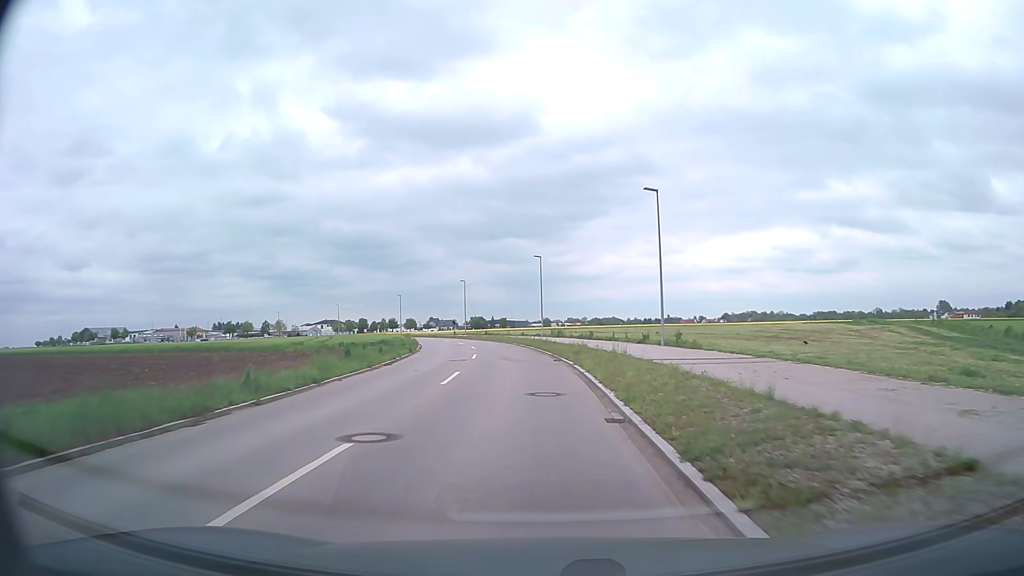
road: tertiary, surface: asphalt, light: Day
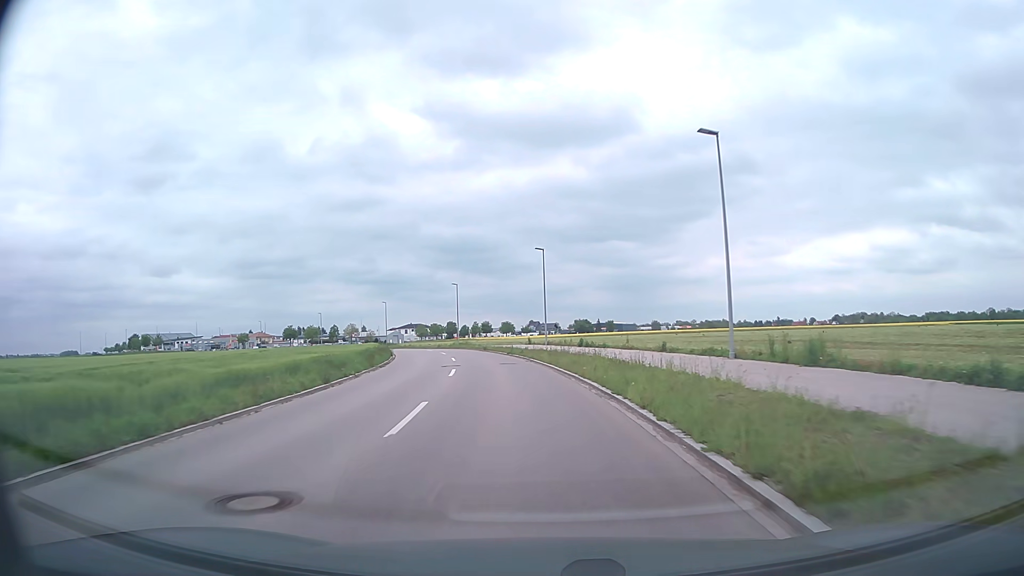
(-3.0, +45.2) m; -9°
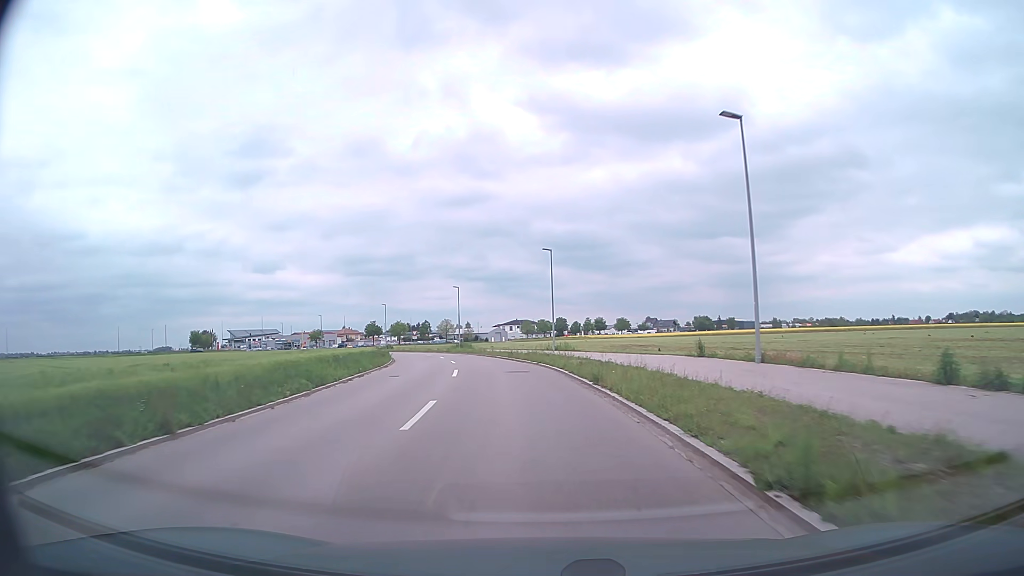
(-2.9, +35.8) m; -9°
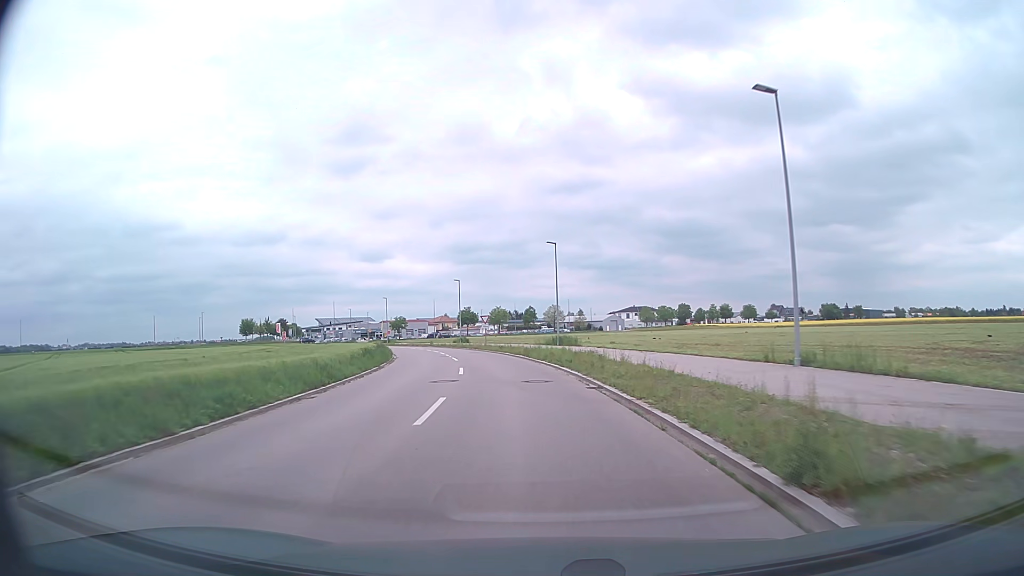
(-3.1, +35.7) m; -10°
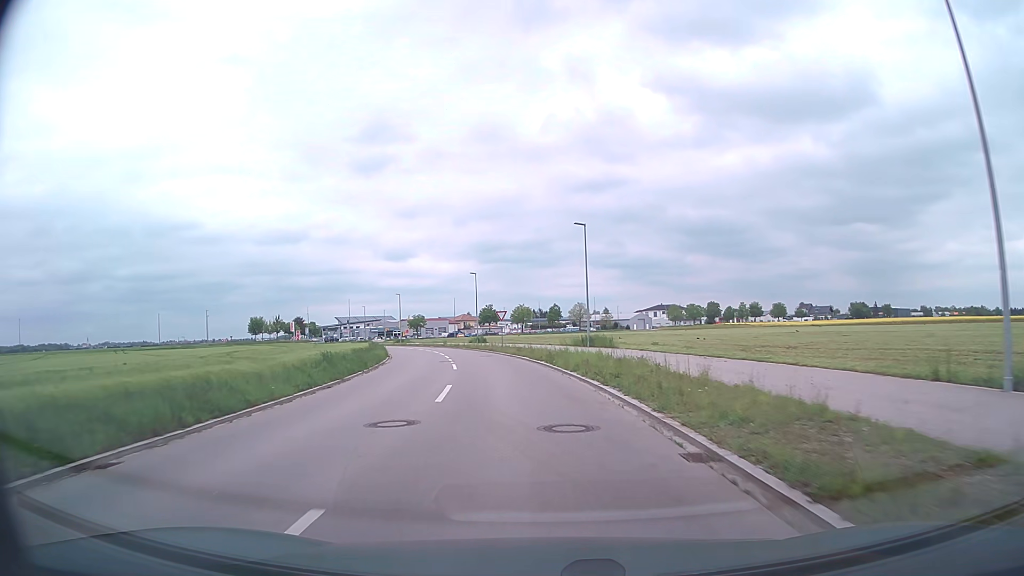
(-0.2, +8.9) m; -2°
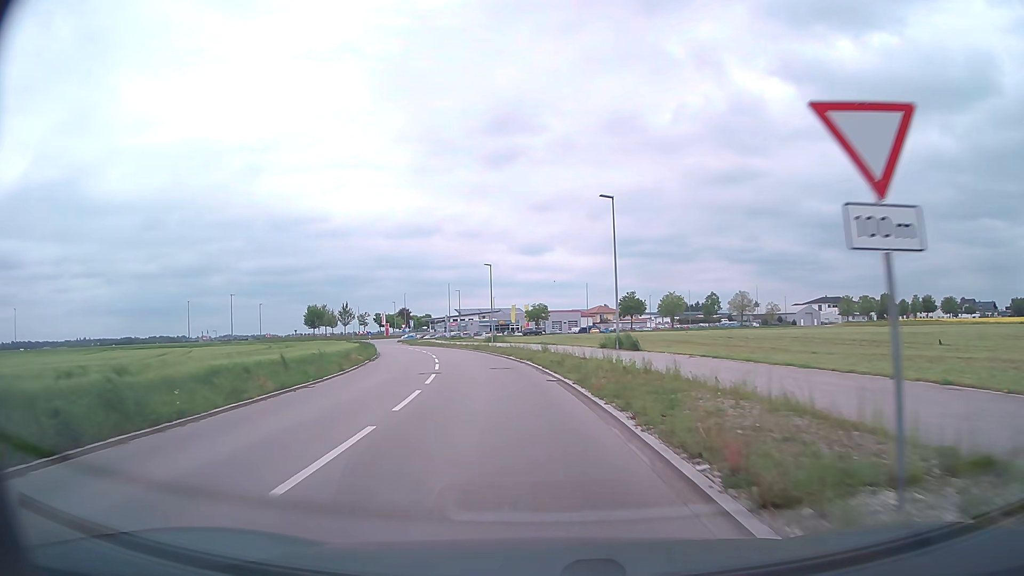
(-4.2, +43.6) m; -12°
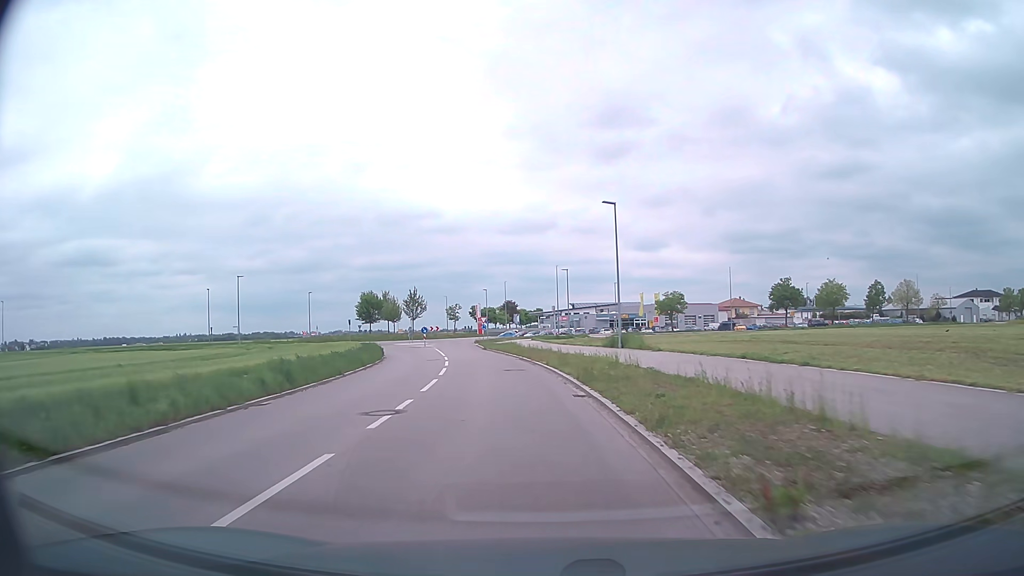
(-2.9, +33.0) m; -10°
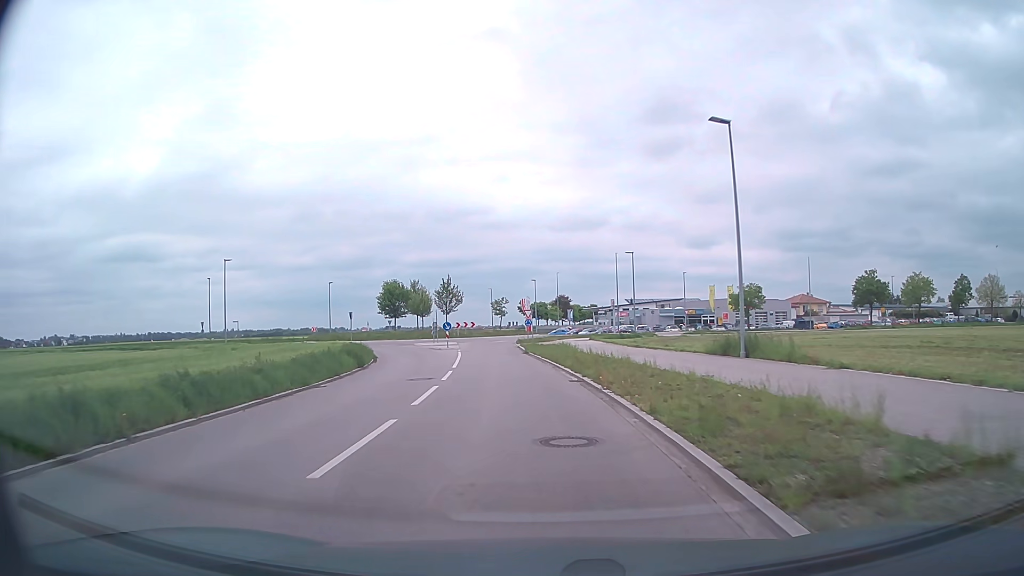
(-0.6, +15.1) m; -4°
